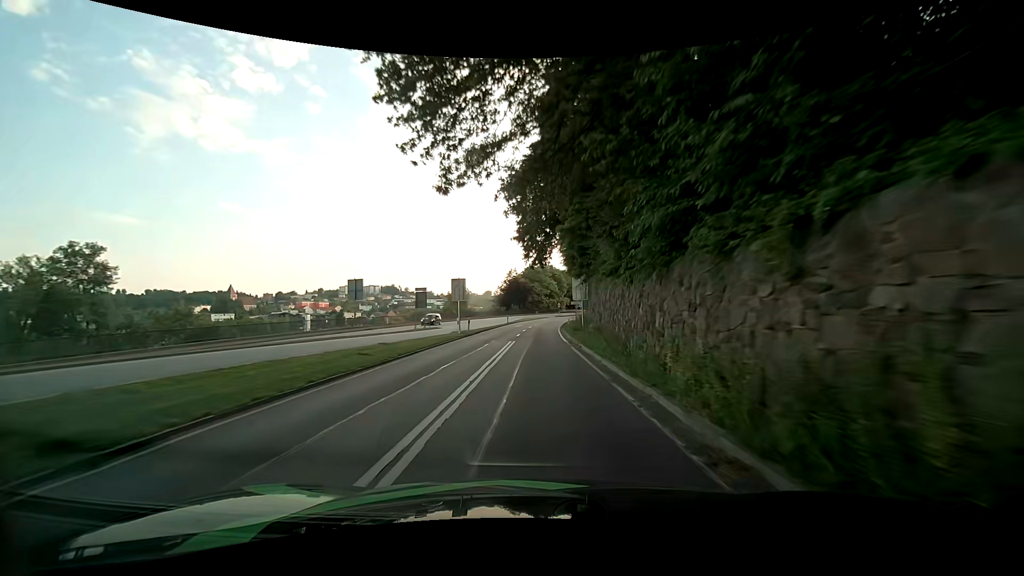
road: primary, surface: asphalt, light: Day
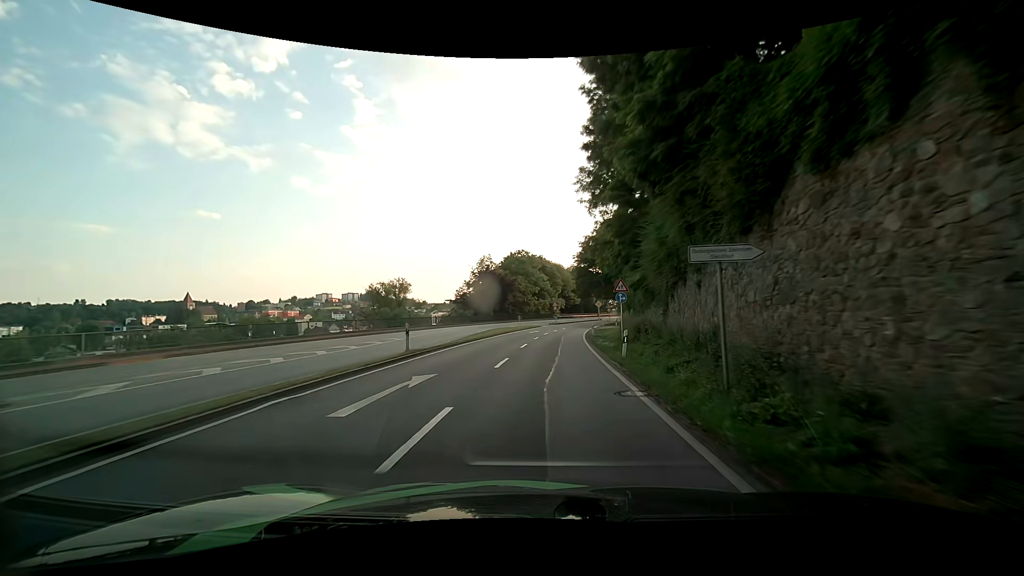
(+0.2, +46.7) m; 0°
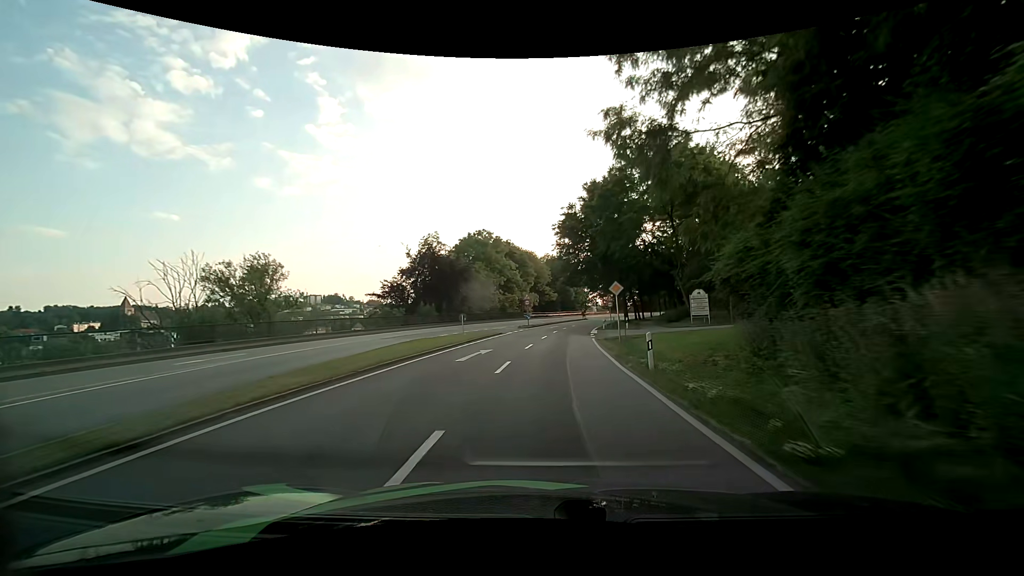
(+1.3, +28.4) m; +4°
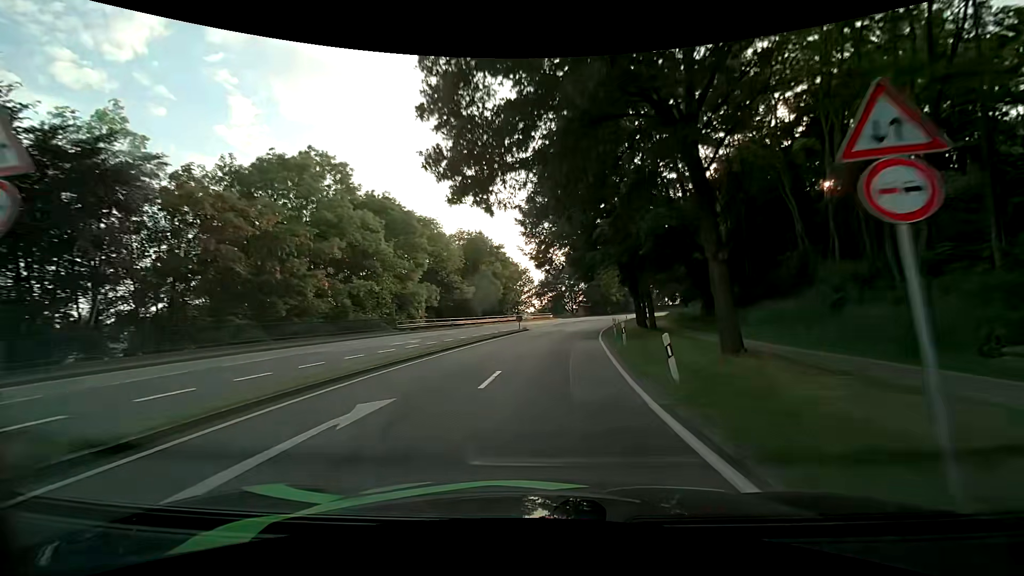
(+3.6, +47.5) m; +8°
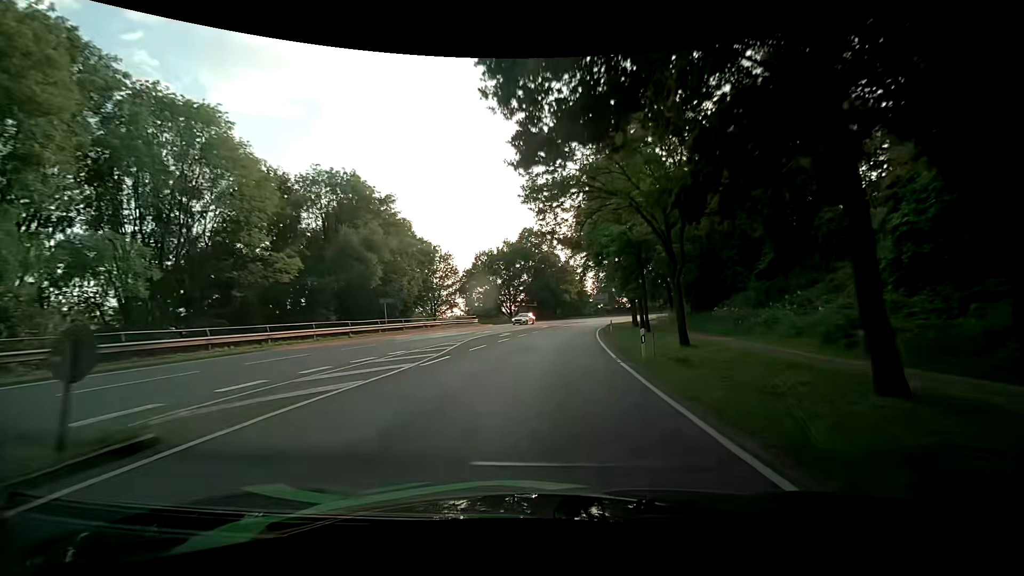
(+2.5, +37.4) m; +7°
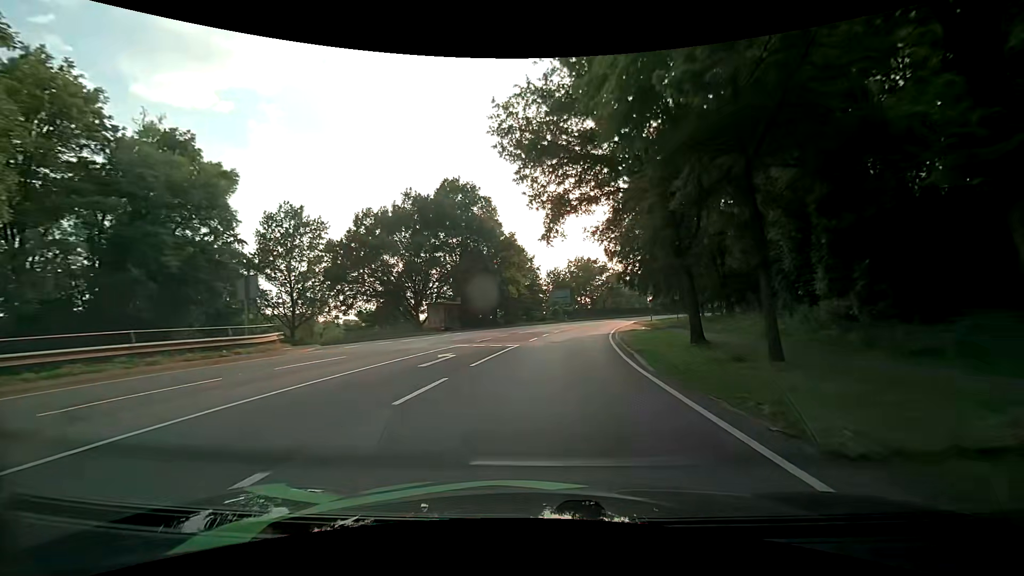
(+1.9, +36.8) m; +7°
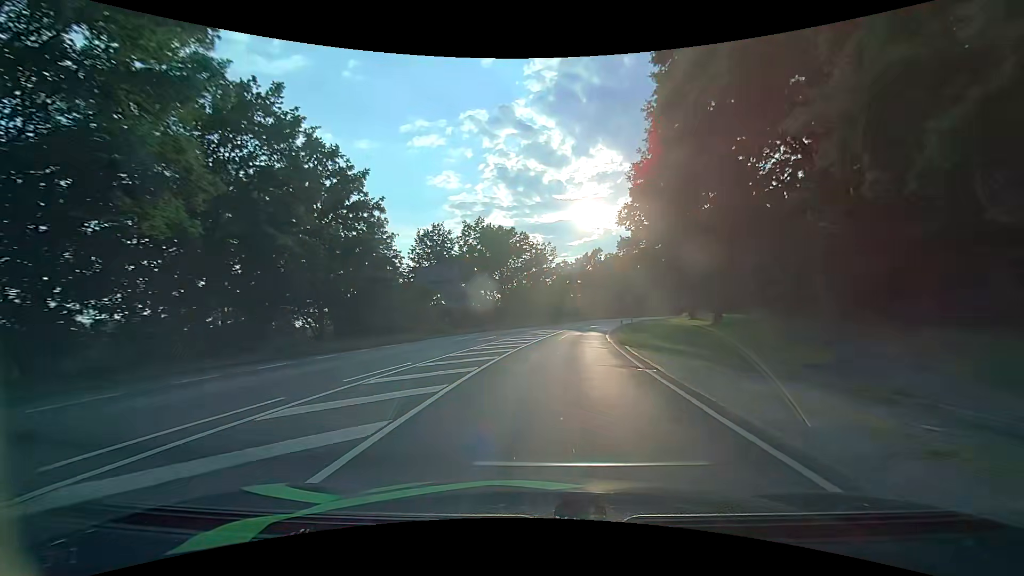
(+4.1, +46.3) m; +10°
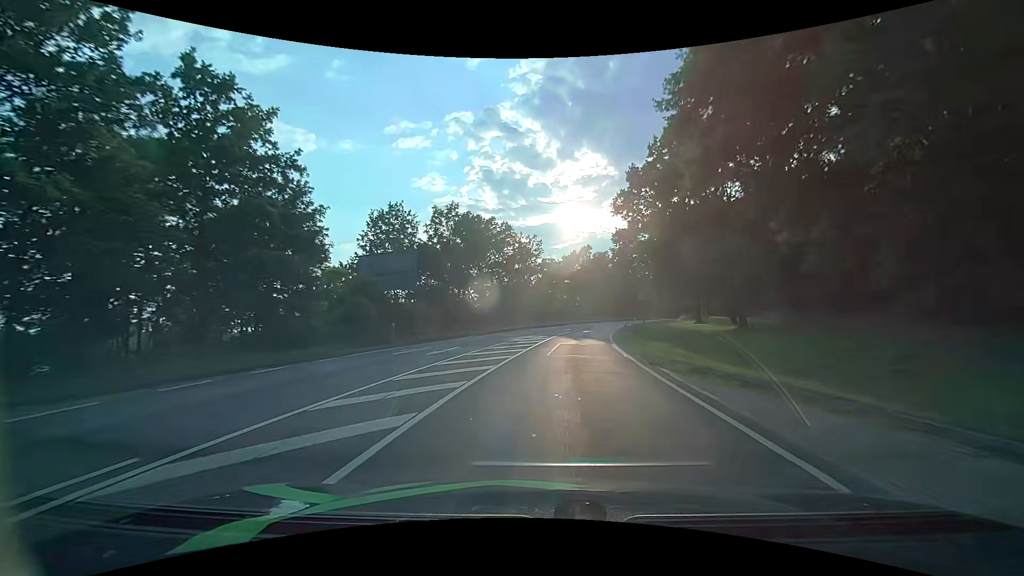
(+0.1, +9.4) m; +2°
(0, +10) (+1, +20) (+2, +30) (+3, +40) (+5, +50) (+7, +60) (+9, +69) (+11, +79) (+14, +88) (+18, +98) m
